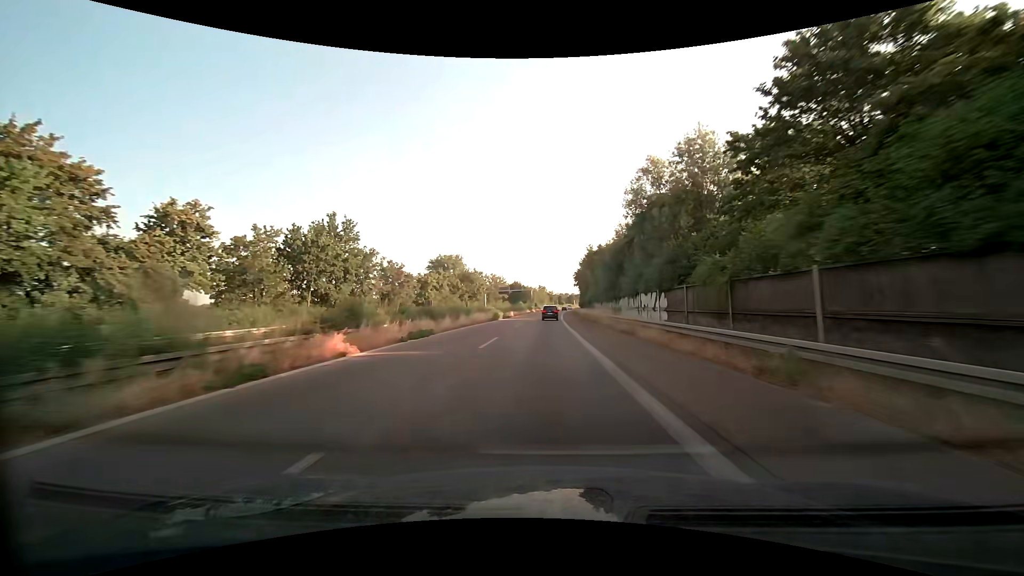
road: trunk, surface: asphalt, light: Day
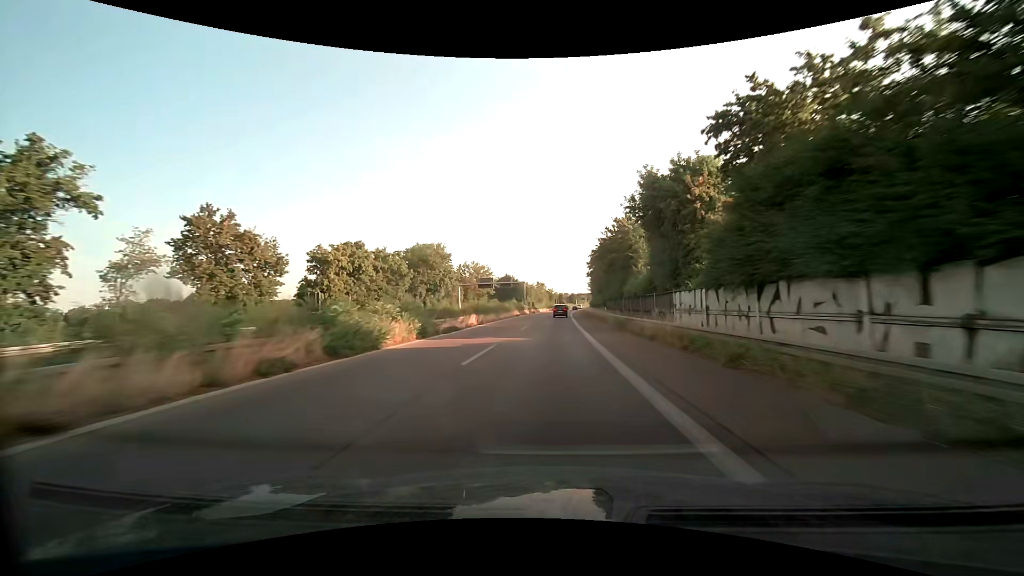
(0.0, +41.4) m; 0°
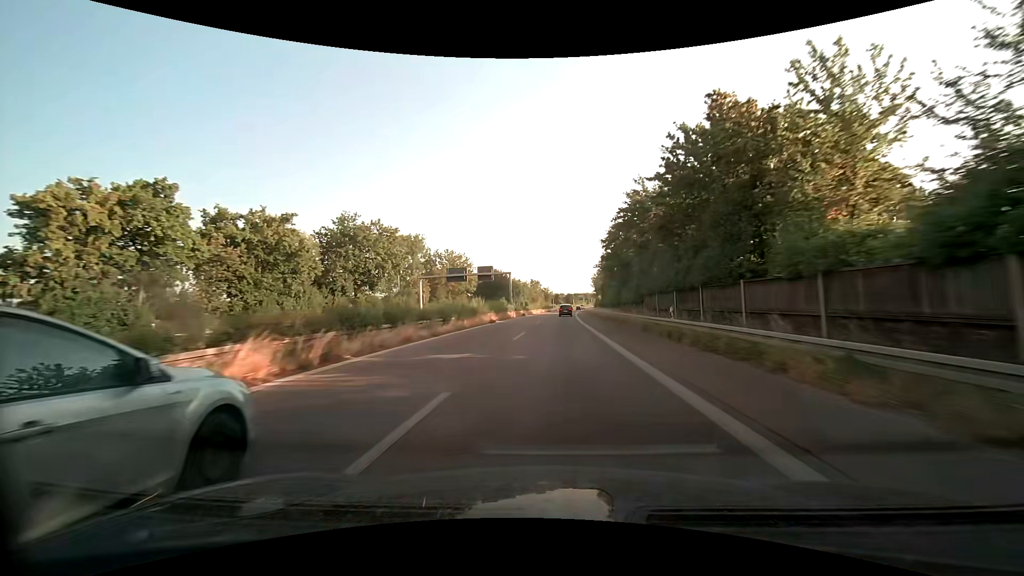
(+0.2, +27.9) m; 0°
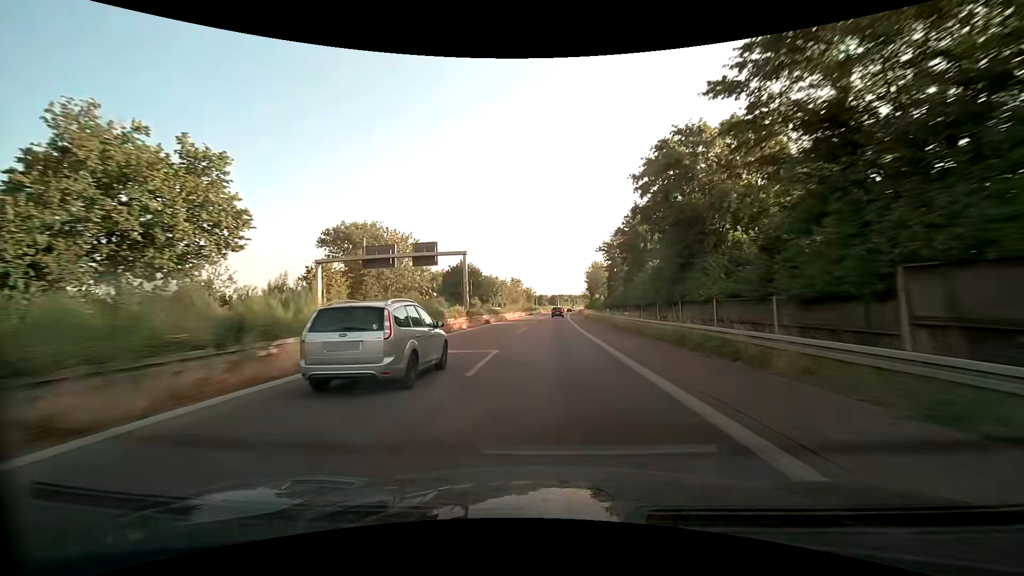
(+0.5, +28.1) m; +2°
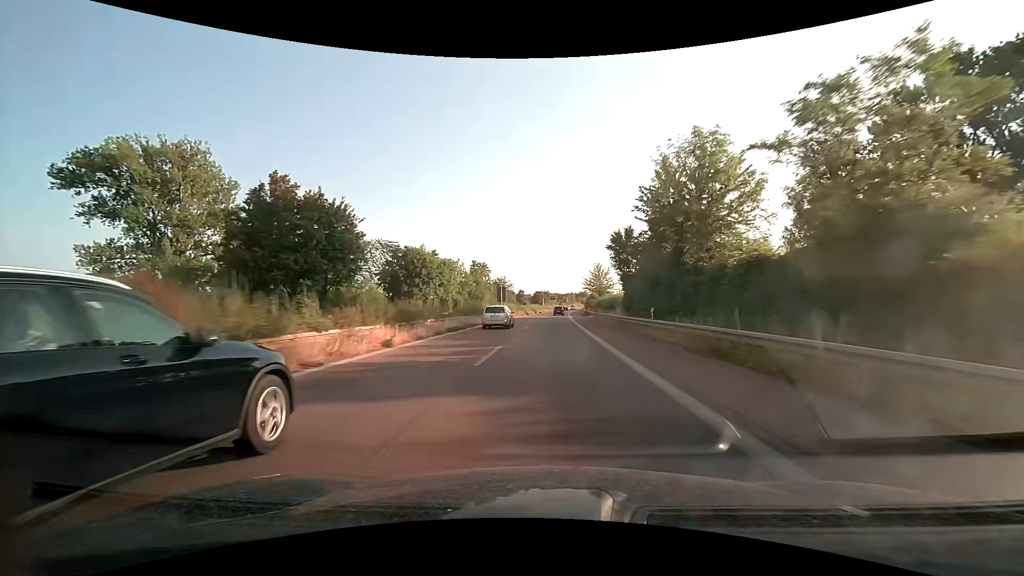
(+1.0, +70.6) m; +2°
(0, +10) (0, +20) (0, +30) (0, +40) (+1, +50) (+1, +60) (+1, +70) (+2, +80) (+2, +90) (+3, +100) m
